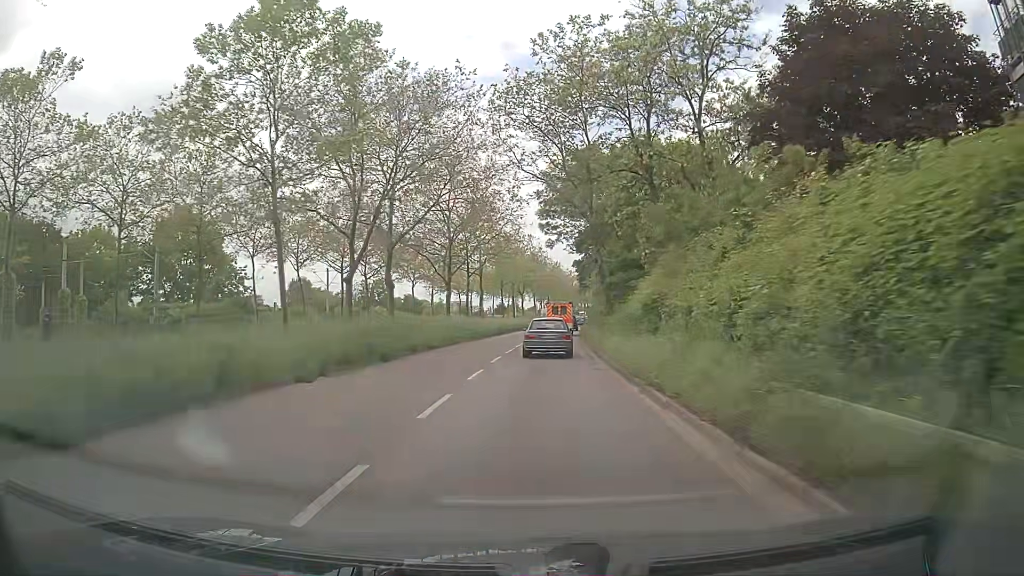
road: secondary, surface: asphalt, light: Day
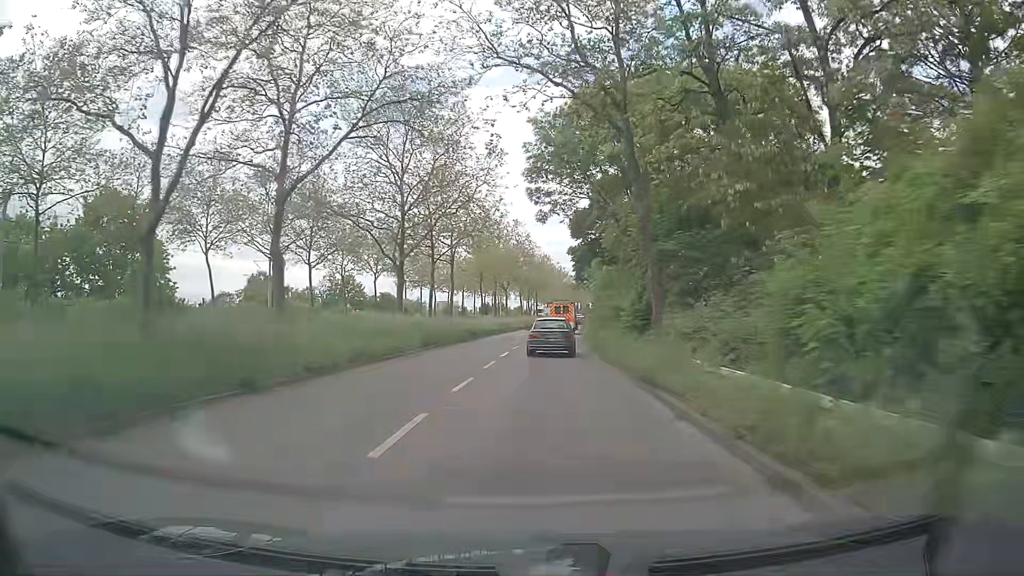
(+0.3, +14.7) m; +1°
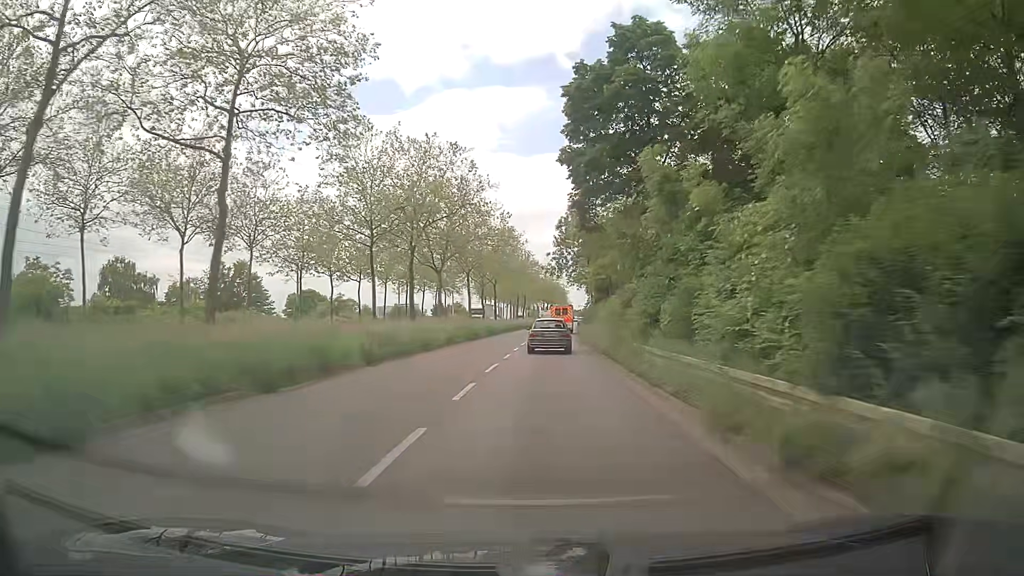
(+1.3, +37.2) m; +4°
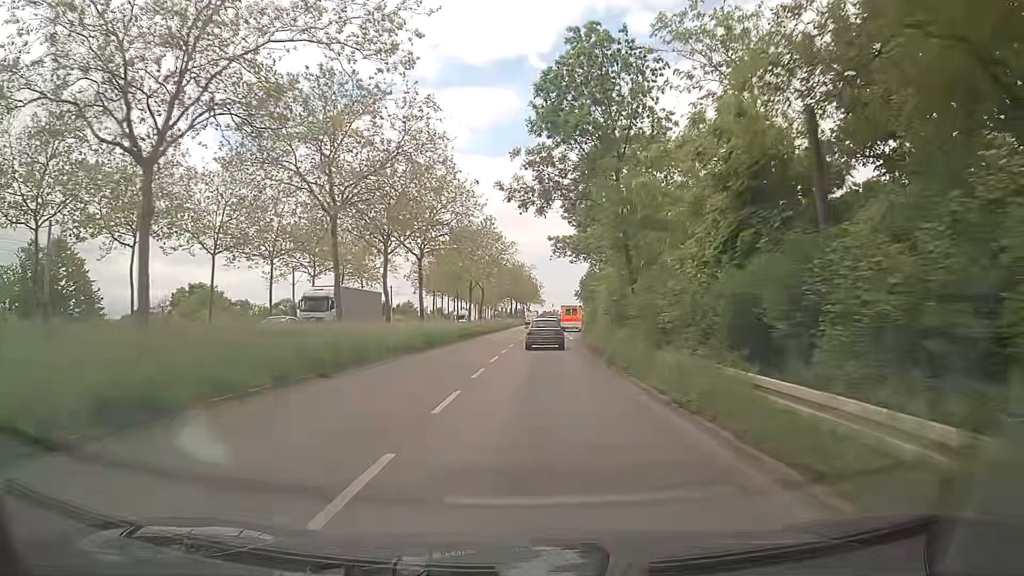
(+1.0, +37.7) m; +3°
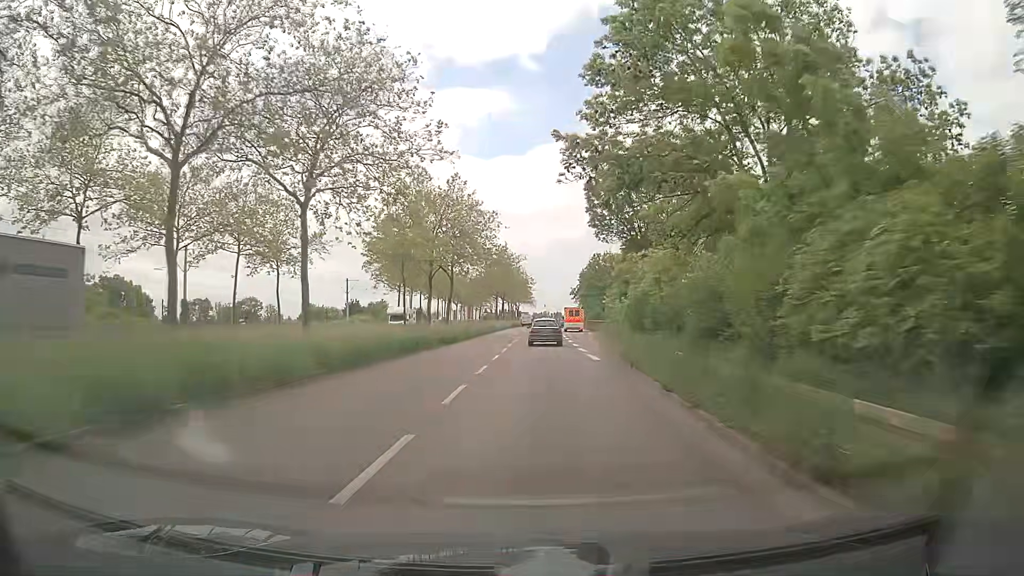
(+0.1, +22.9) m; +2°
